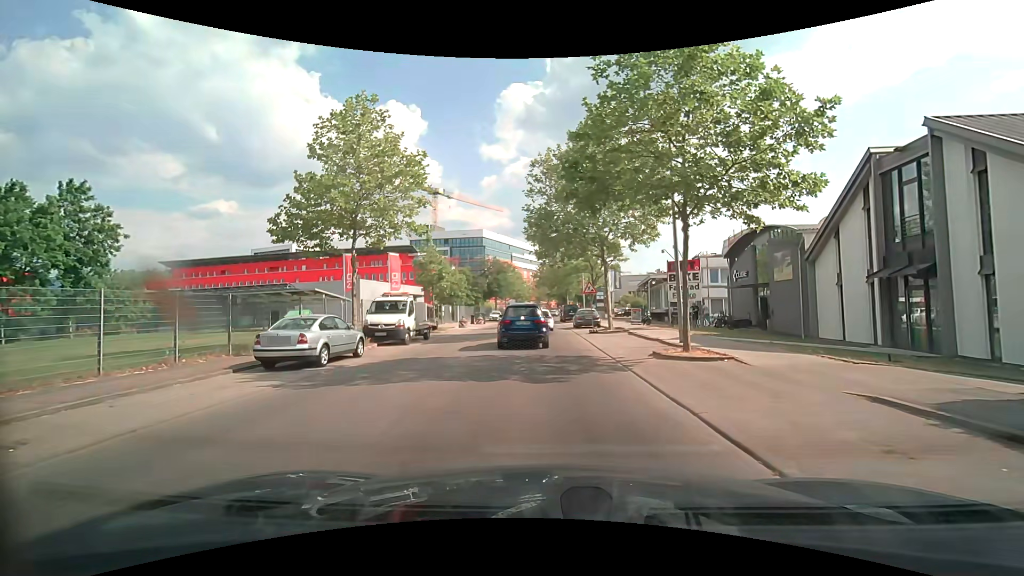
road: unclassified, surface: asphalt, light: Day
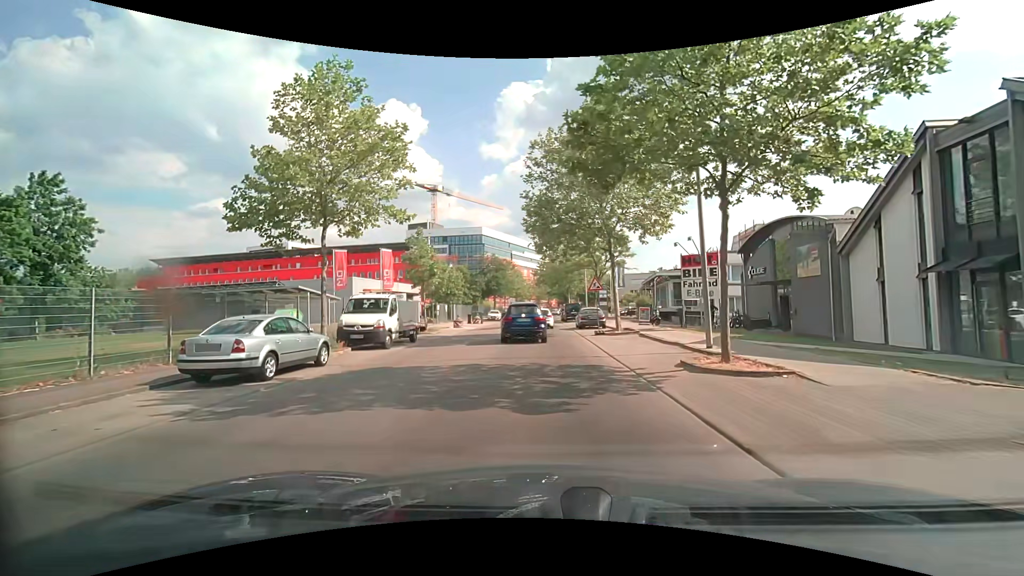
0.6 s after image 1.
(+0.1, +2.9) m; +2°
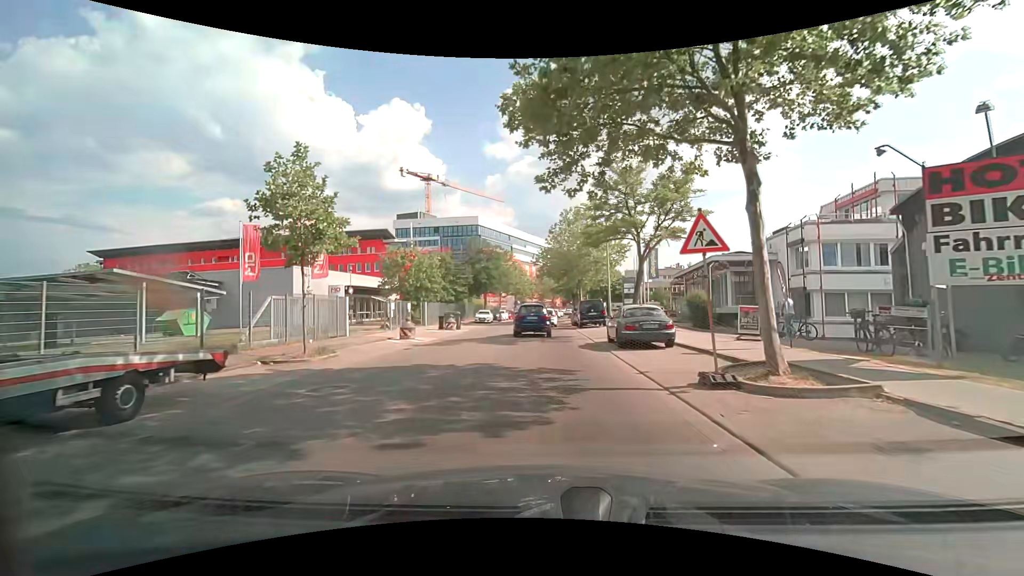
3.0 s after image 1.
(-0.2, +16.9) m; -1°
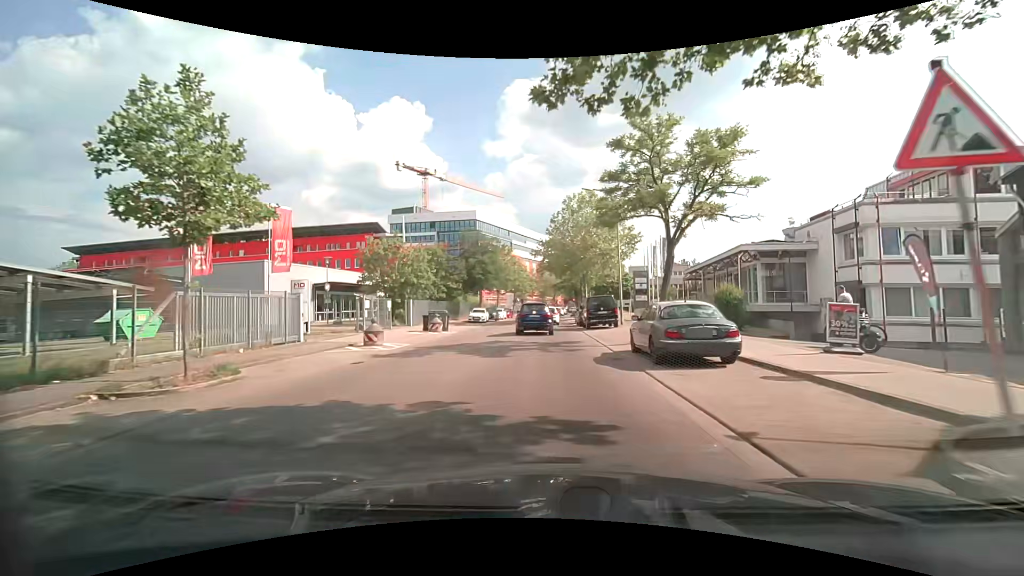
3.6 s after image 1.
(0.0, +5.3) m; 0°
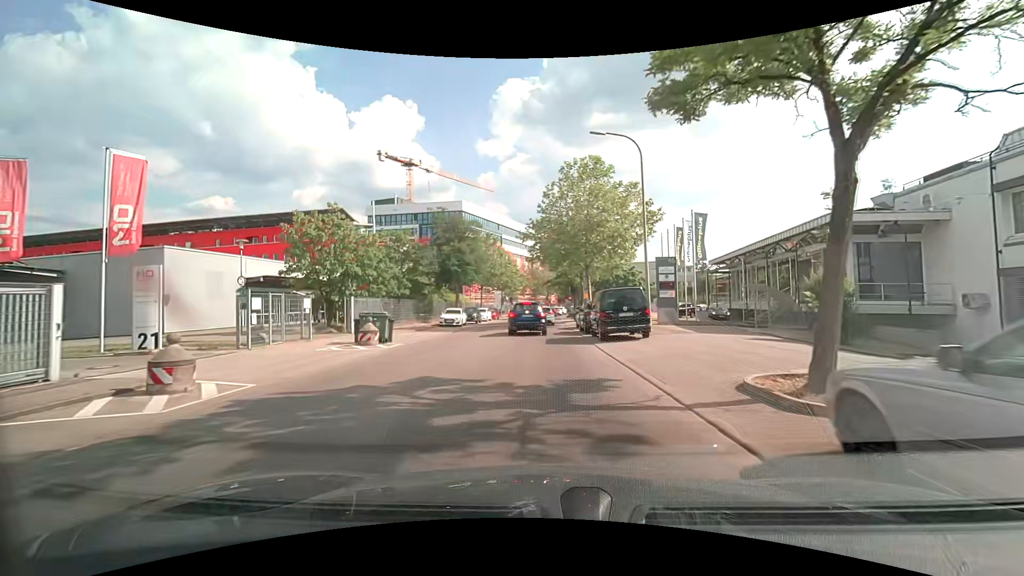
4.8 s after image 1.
(0.0, +10.7) m; +1°
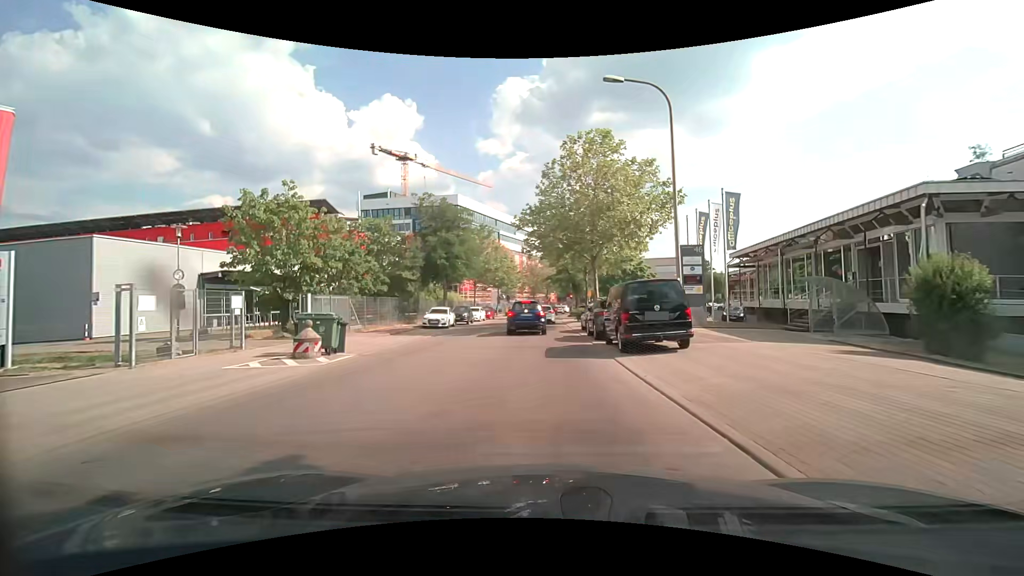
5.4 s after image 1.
(0.0, +5.2) m; 0°
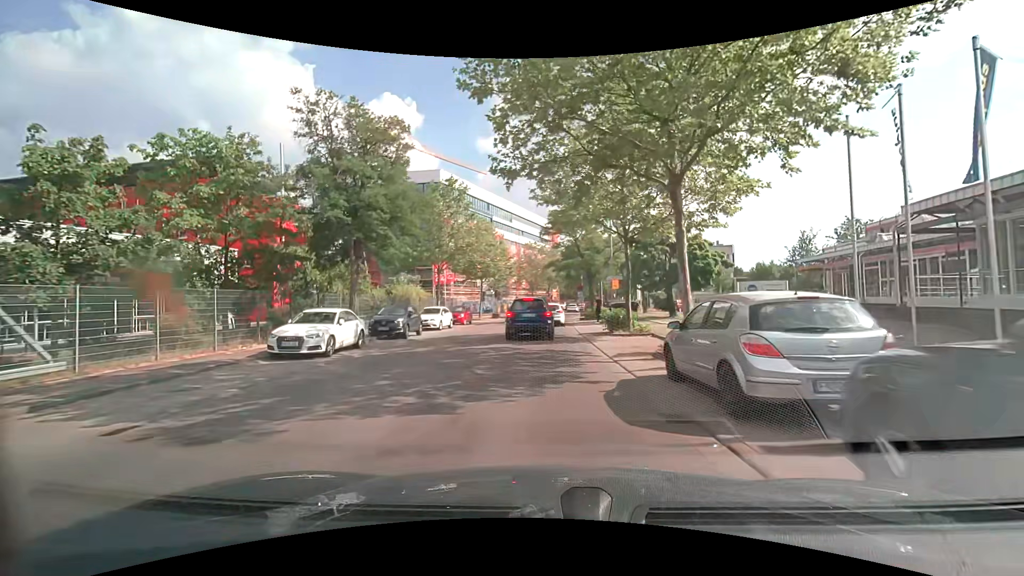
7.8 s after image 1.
(-0.1, +19.2) m; 0°
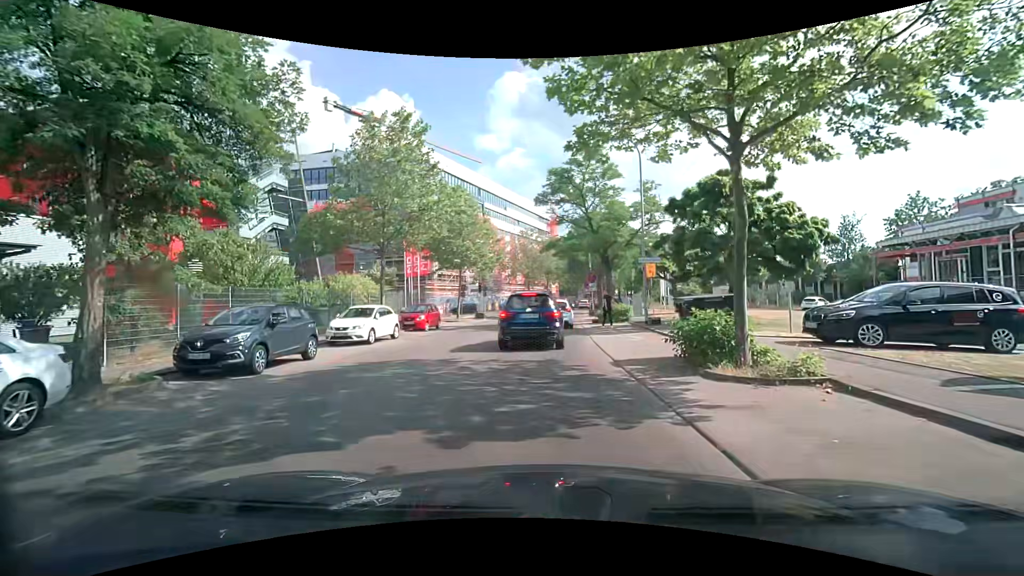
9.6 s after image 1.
(-0.1, +11.6) m; -1°
